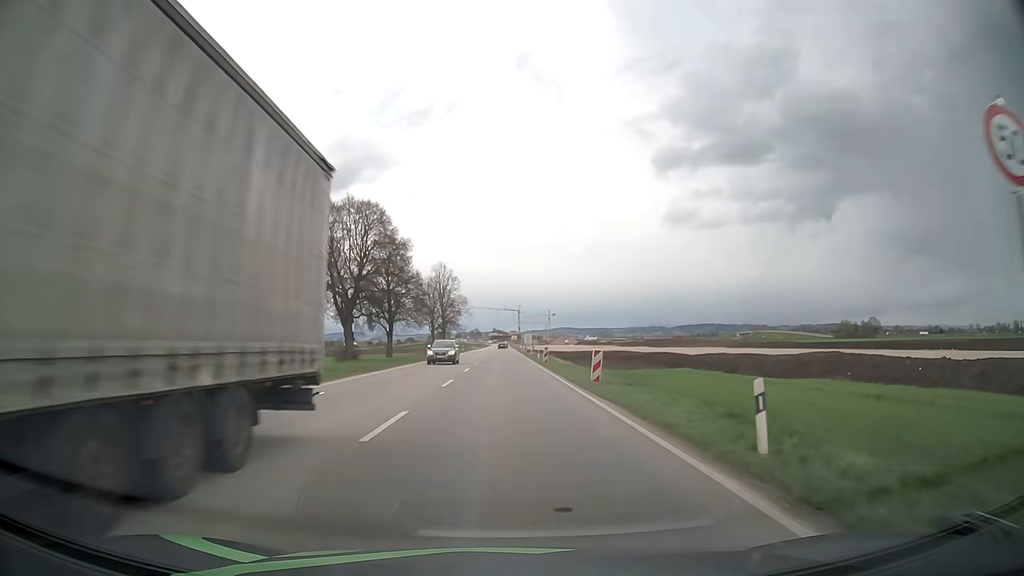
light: Day
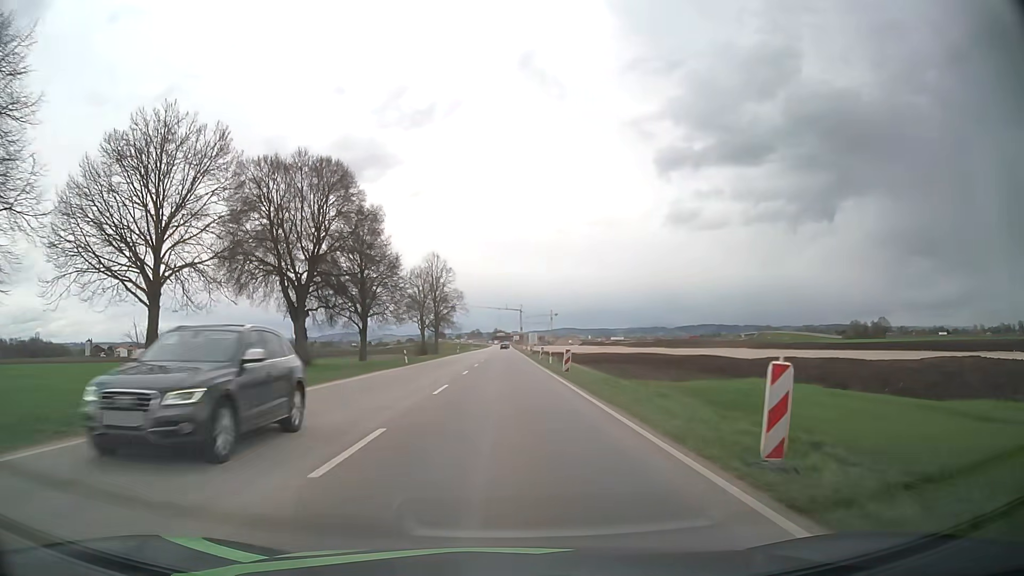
(0.0, +14.6) m; 0°
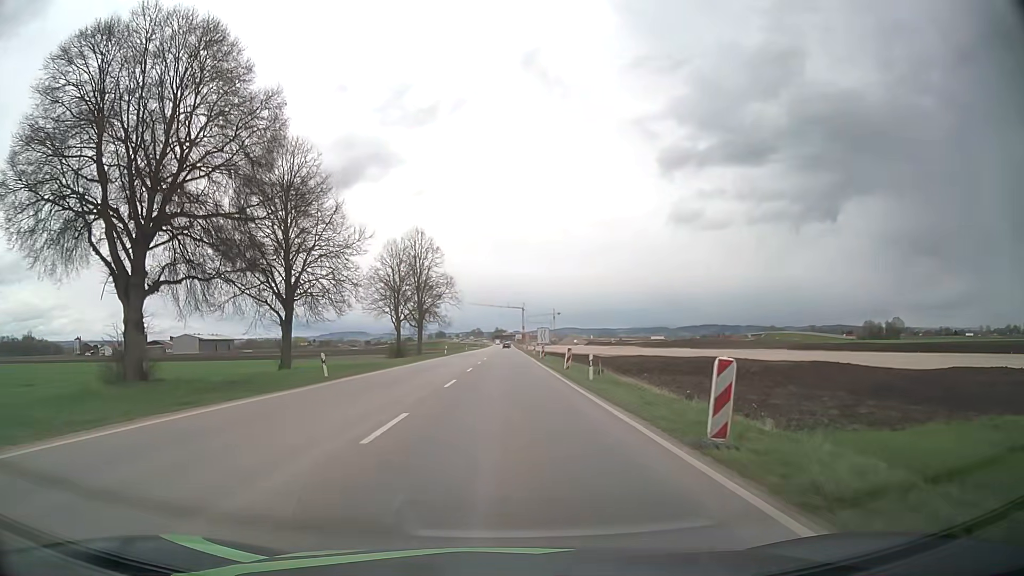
(0.0, +21.7) m; 0°
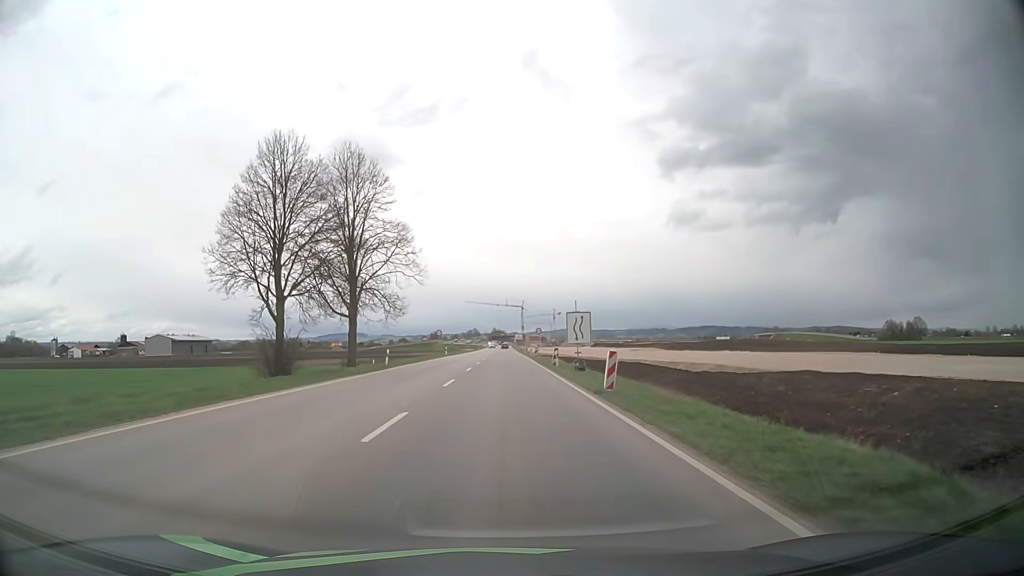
(+0.1, +35.8) m; 0°
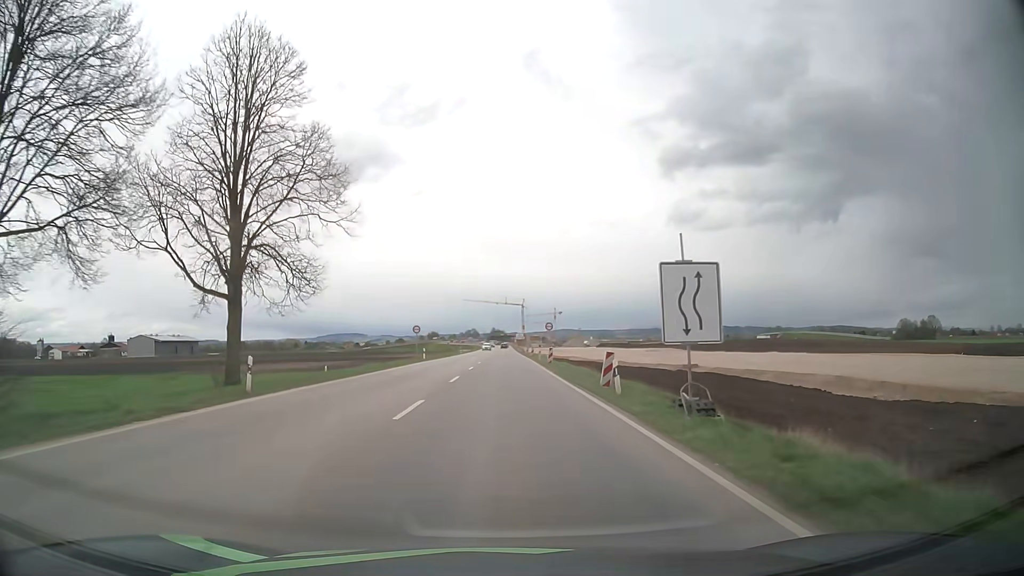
(0.0, +21.2) m; 0°
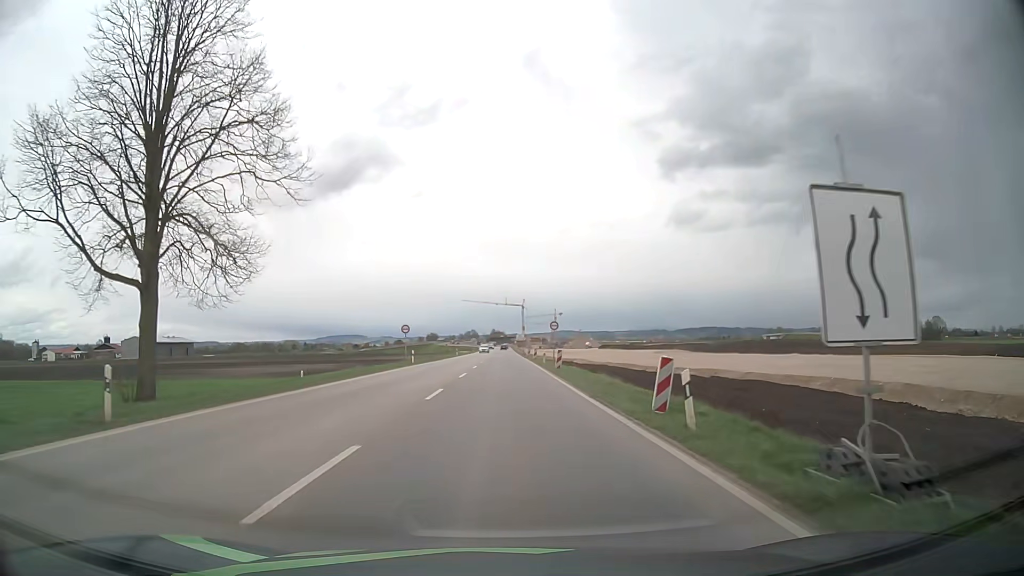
(0.0, +7.0) m; 0°
(0, +10) (0, +20) (0, +30) (0, +40) (0, +50) (0, +60) (0, +70) (0, +80) (0, +90) (0, +100) m
